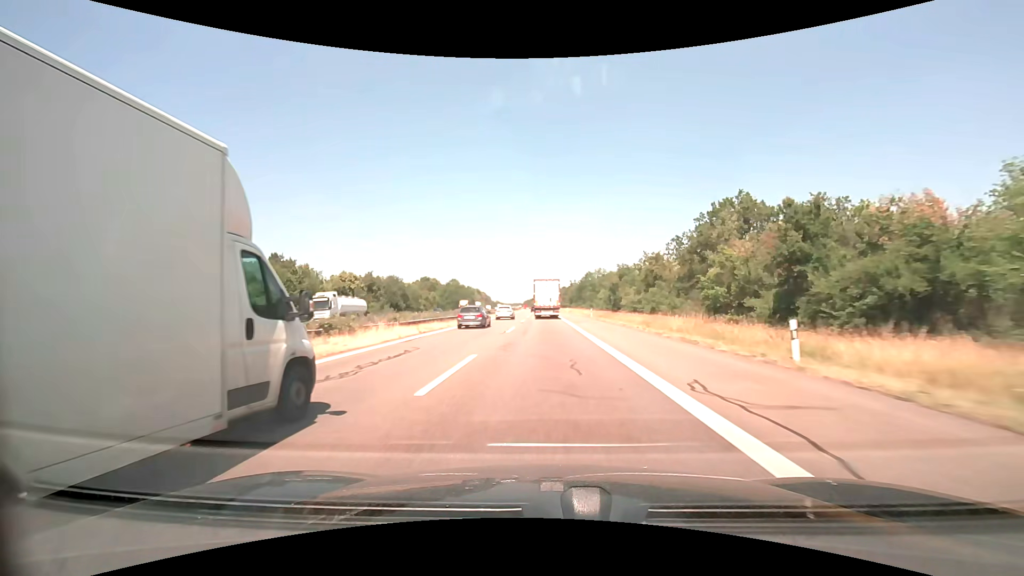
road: motorway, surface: asphalt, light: Day
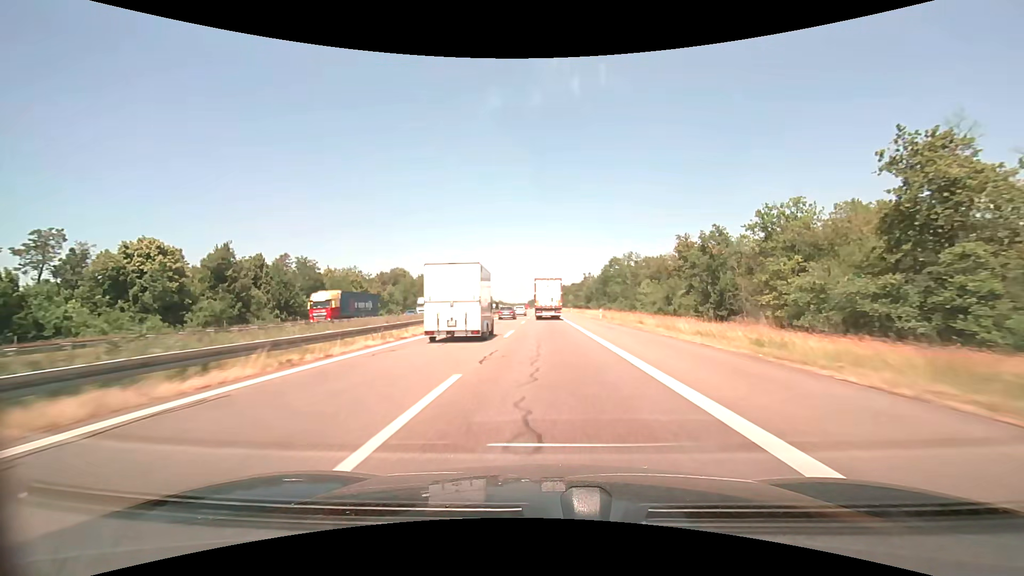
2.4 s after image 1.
(-0.4, +57.7) m; -1°
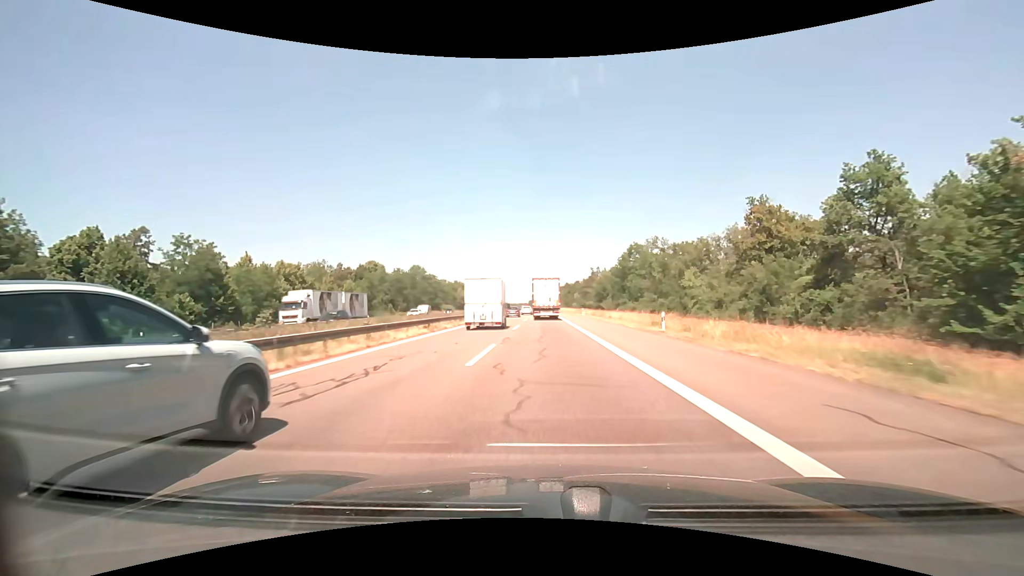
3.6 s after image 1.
(-0.1, +28.3) m; 0°
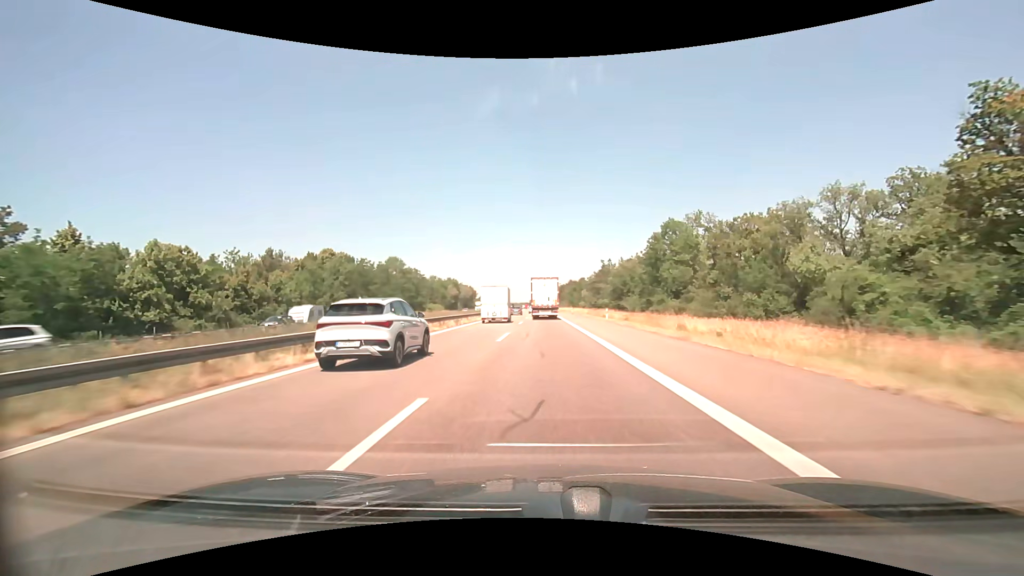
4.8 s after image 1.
(0.0, +28.0) m; 0°
(0, +10) (0, +20) (0, +30) (0, +40) (0, +50) (0, +60) (0, +70) (0, +80) (0, +90) (0, +100) m
